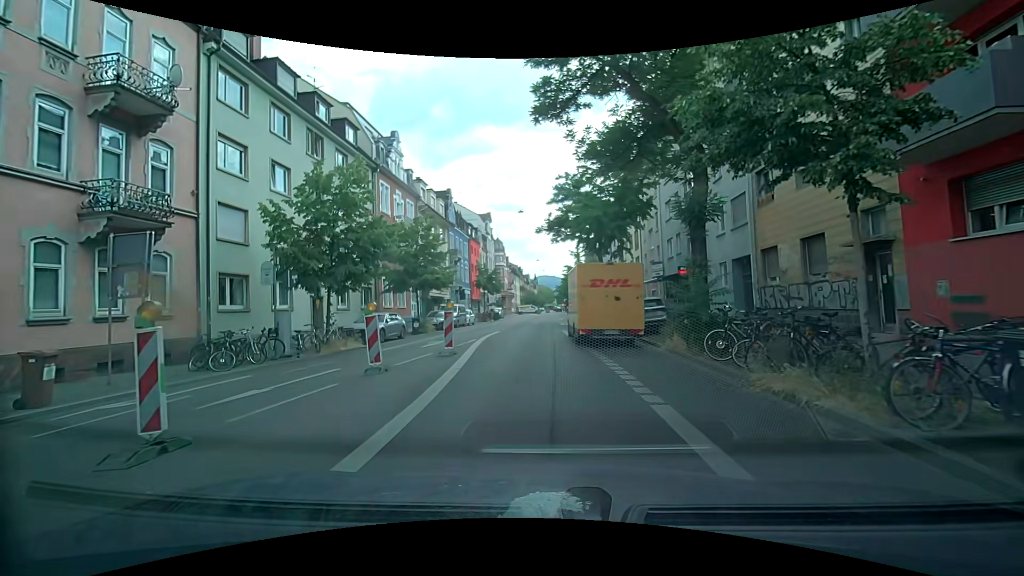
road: secondary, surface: asphalt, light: Day
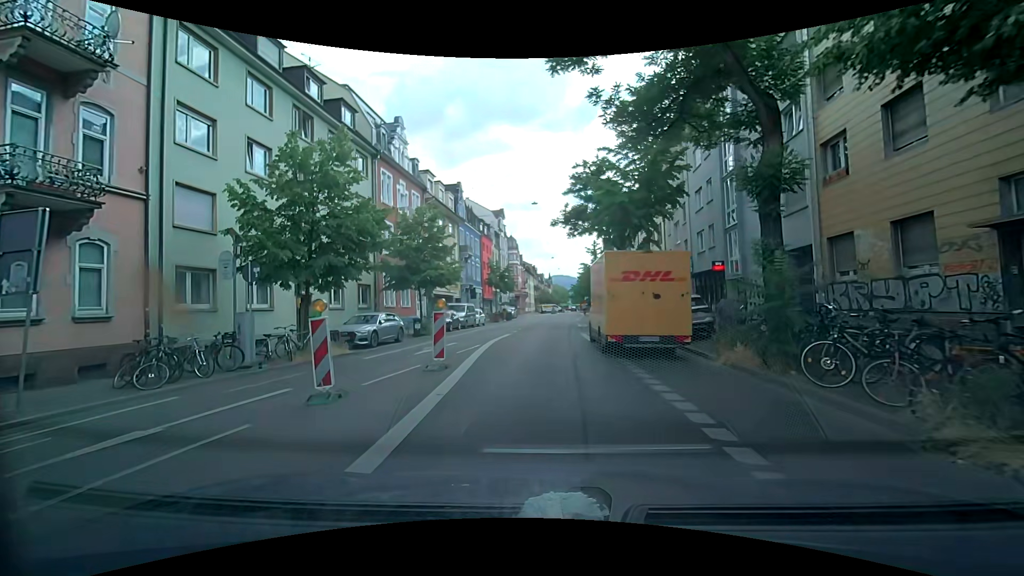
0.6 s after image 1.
(-0.1, +3.3) m; -3°
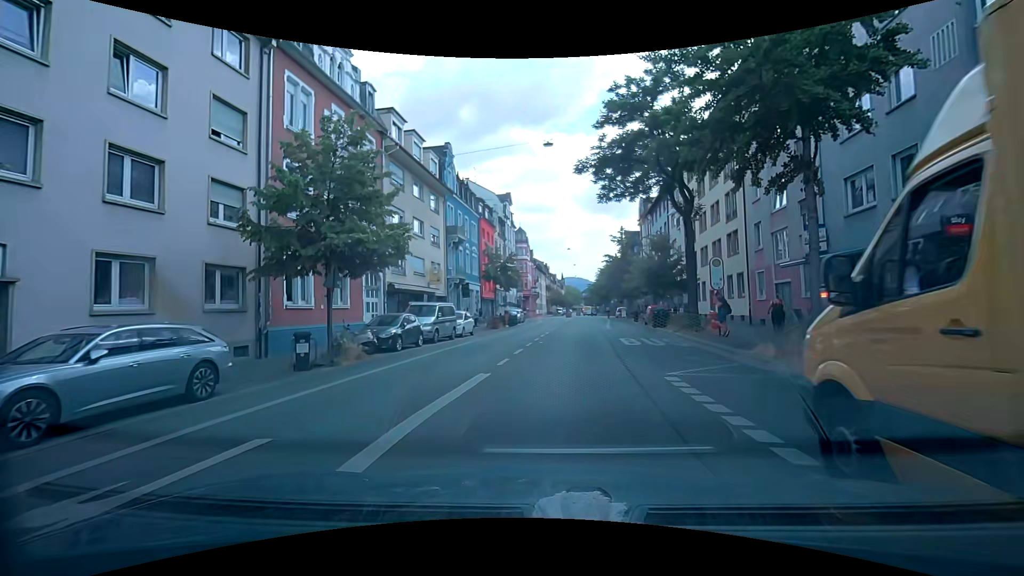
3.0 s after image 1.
(-0.2, +14.9) m; -1°
(0, +10) (+1, +20) (+2, +30) (+2, +40) (+3, +50) (+4, +60) (+5, +70) (+6, +80) (+7, +90) (+8, +100) m
